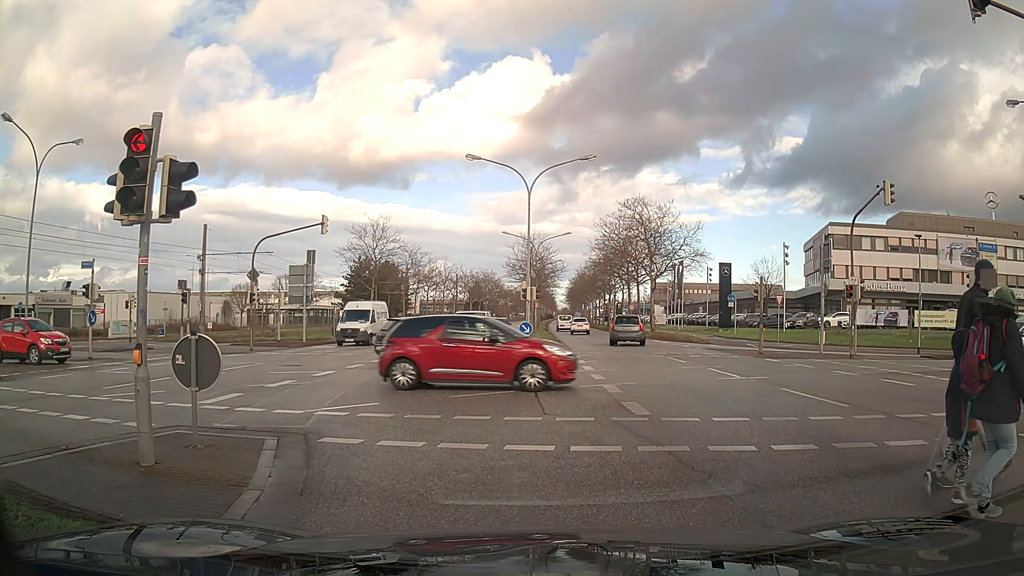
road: primary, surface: asphalt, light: Day
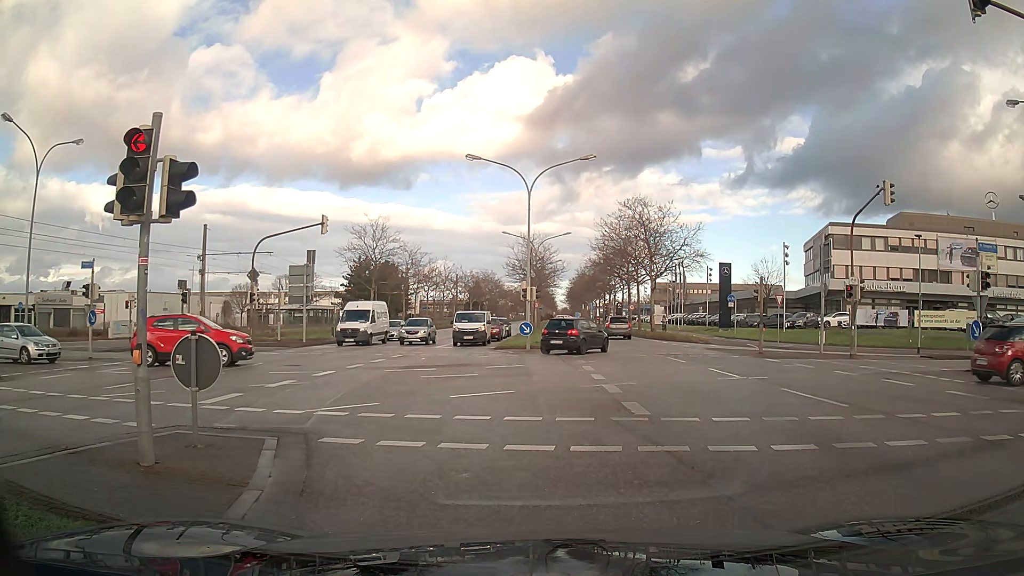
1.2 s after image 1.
(0.0, 0.0) m; 0°
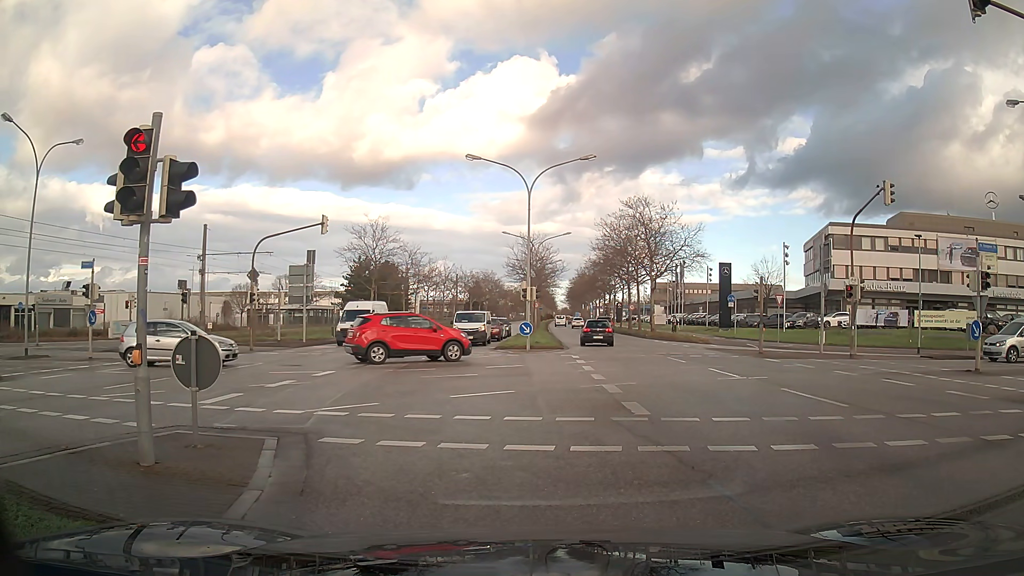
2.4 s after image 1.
(0.0, 0.0) m; 0°
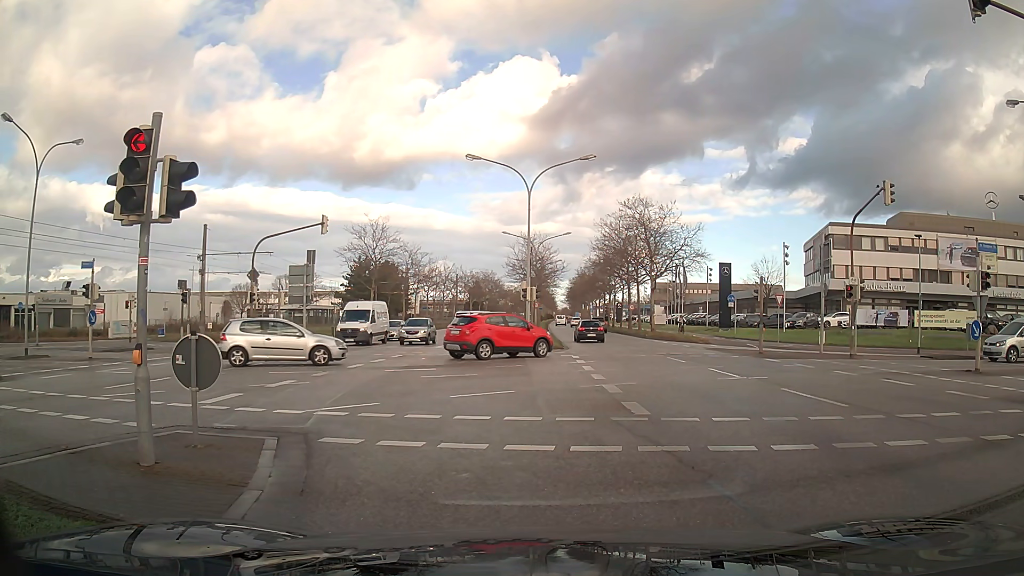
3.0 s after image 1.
(0.0, 0.0) m; 0°
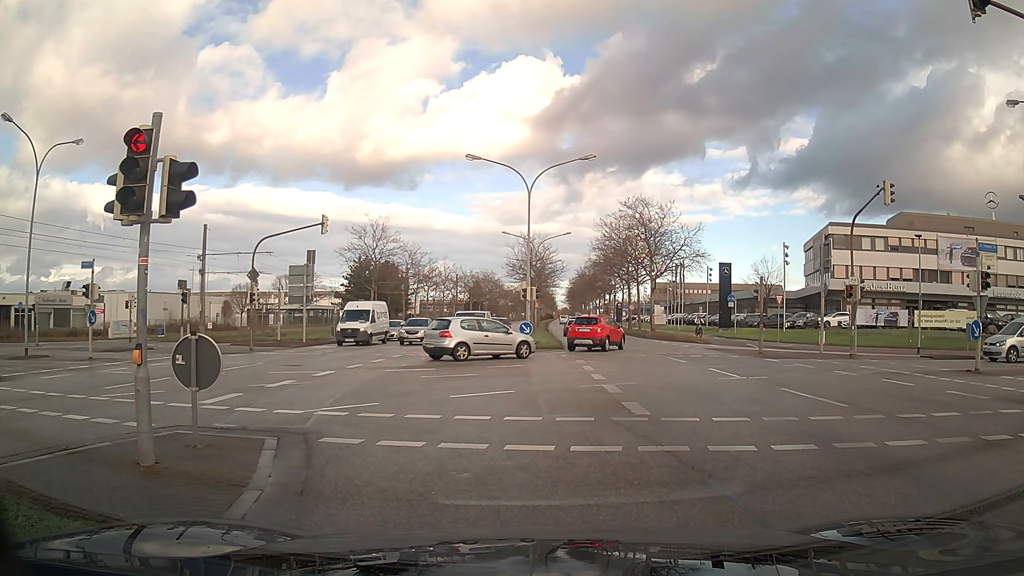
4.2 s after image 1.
(0.0, 0.0) m; 0°
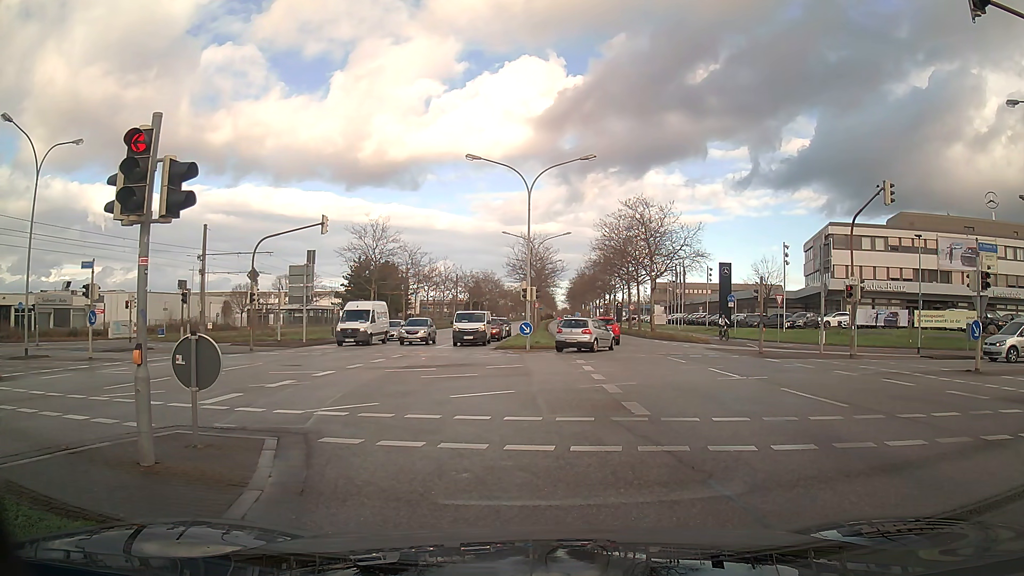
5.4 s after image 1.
(0.0, 0.0) m; 0°
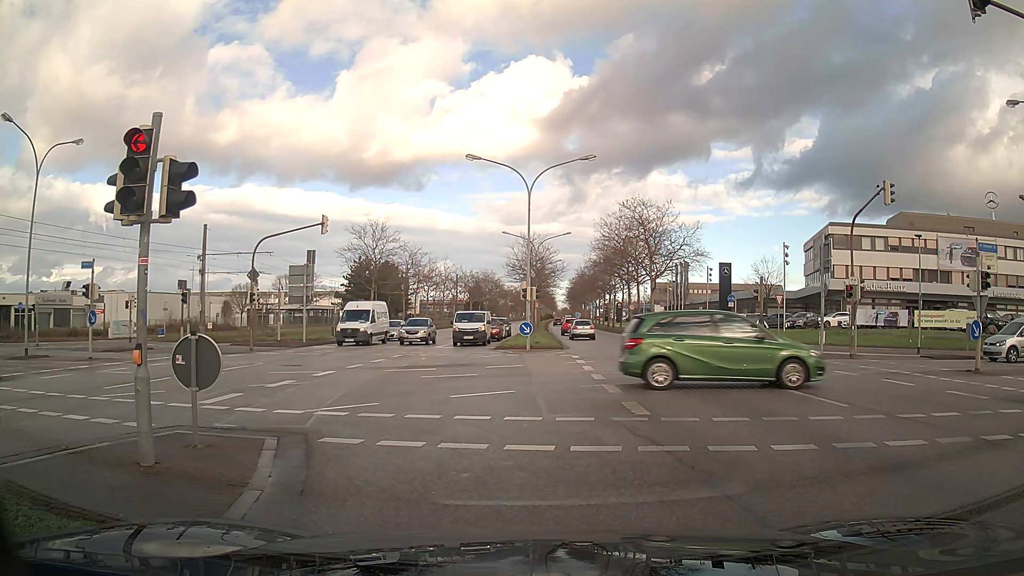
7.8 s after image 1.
(0.0, 0.0) m; 0°
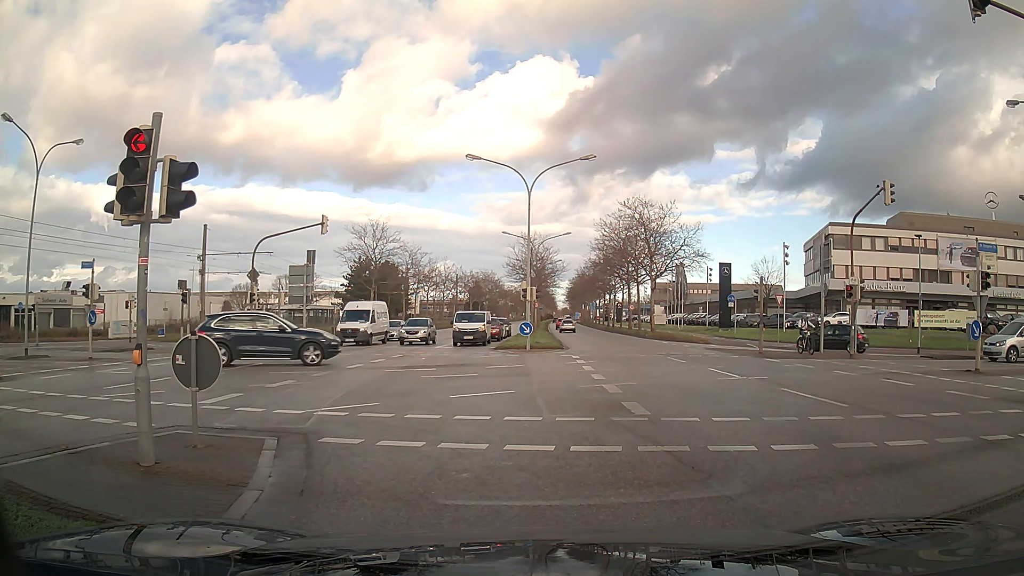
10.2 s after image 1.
(0.0, 0.0) m; 0°
